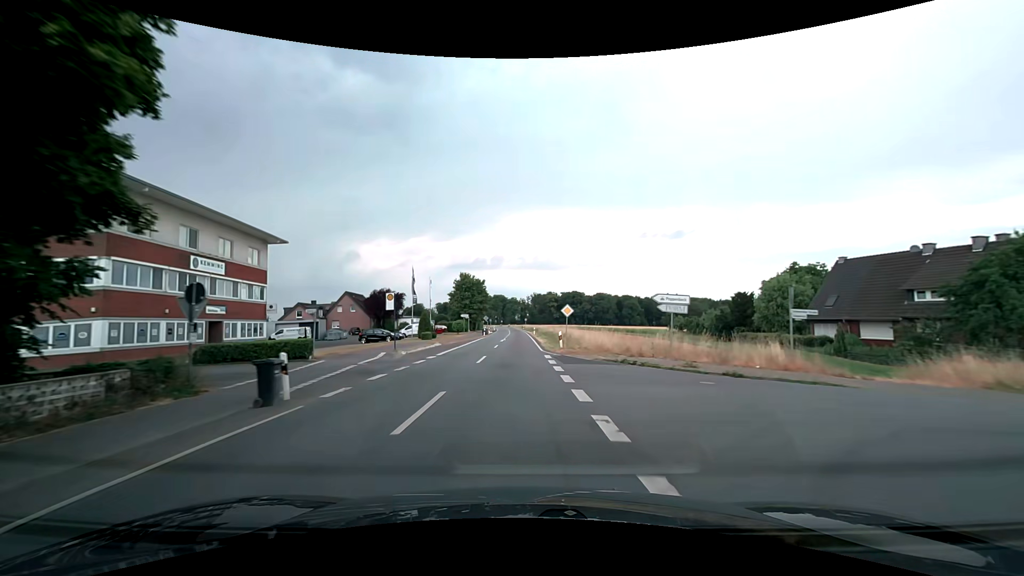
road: secondary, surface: asphalt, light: Day
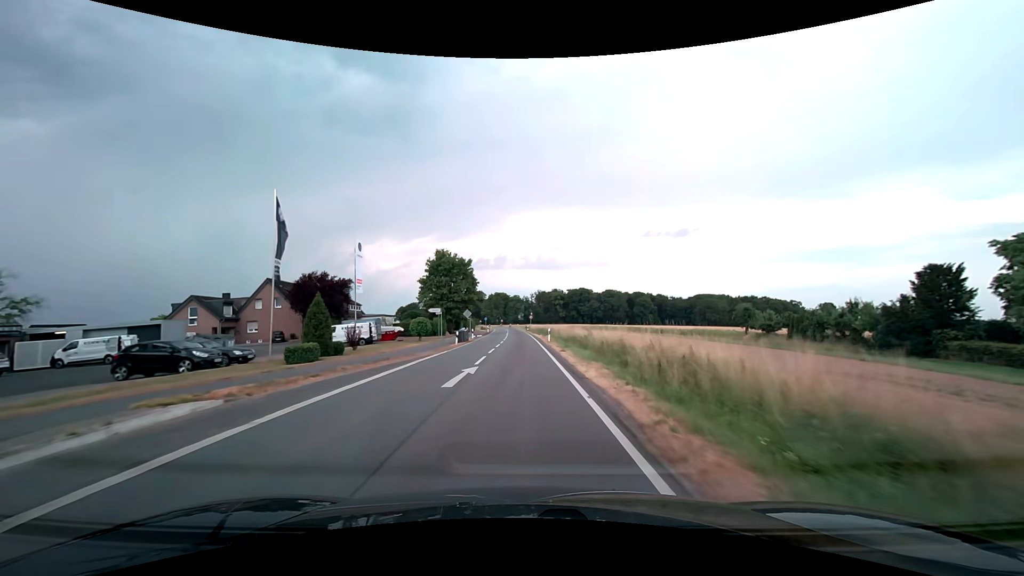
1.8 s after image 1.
(-0.1, +31.6) m; 0°
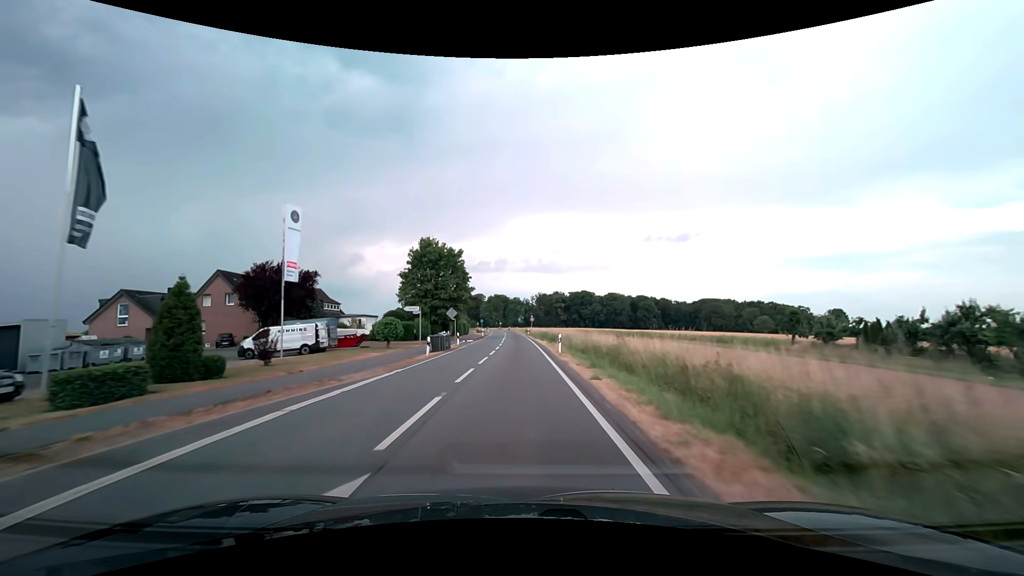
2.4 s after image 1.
(-0.1, +10.5) m; 0°
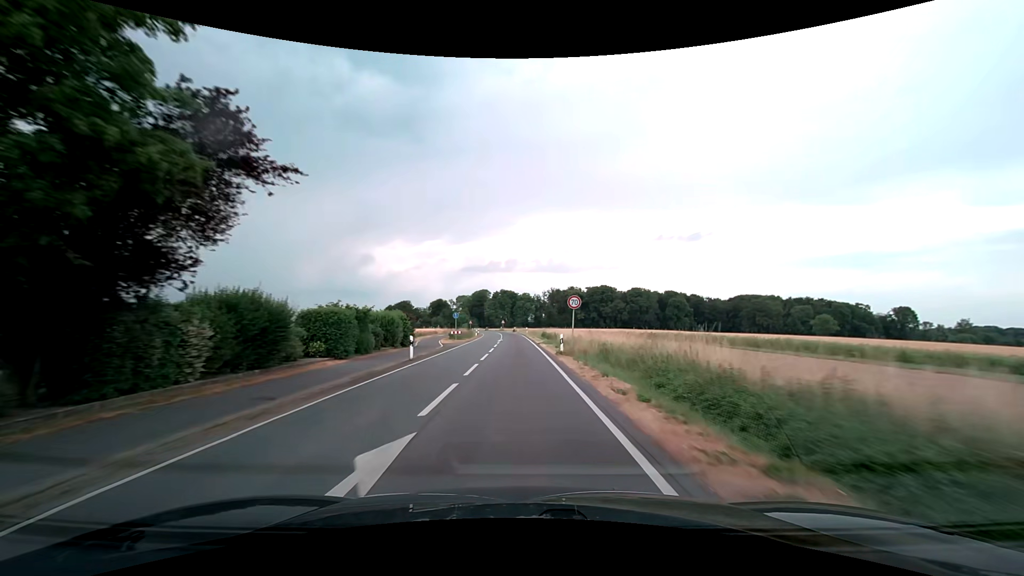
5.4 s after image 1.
(-0.4, +52.7) m; -1°
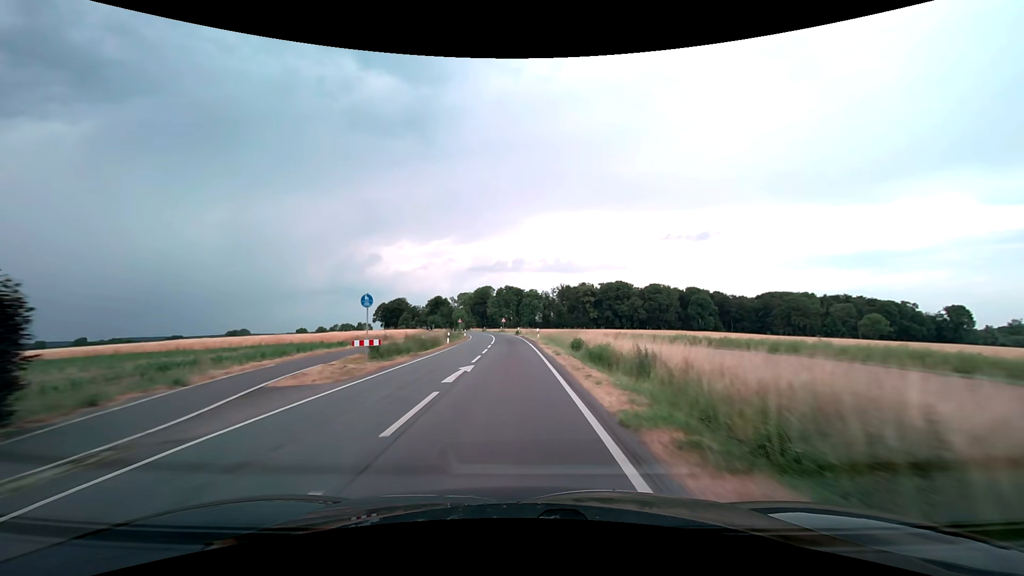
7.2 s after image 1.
(-0.1, +31.7) m; -1°
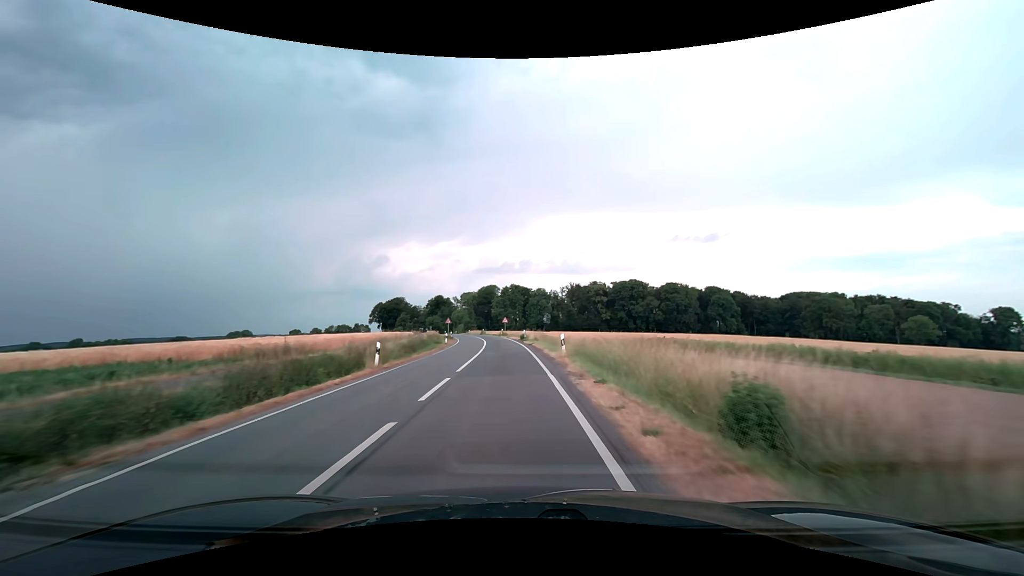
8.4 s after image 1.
(-0.1, +21.1) m; -1°
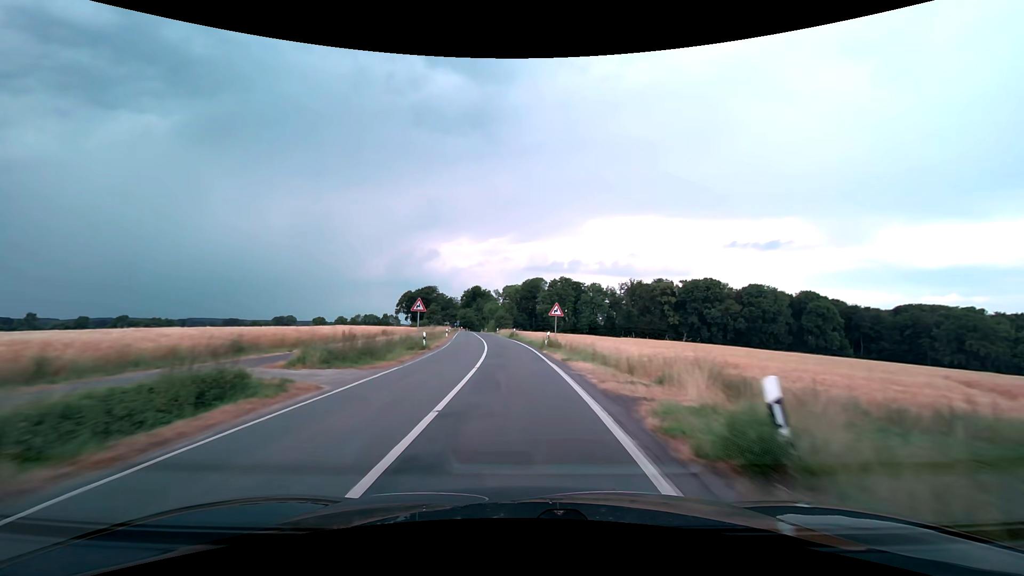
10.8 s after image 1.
(-1.6, +42.1) m; -5°
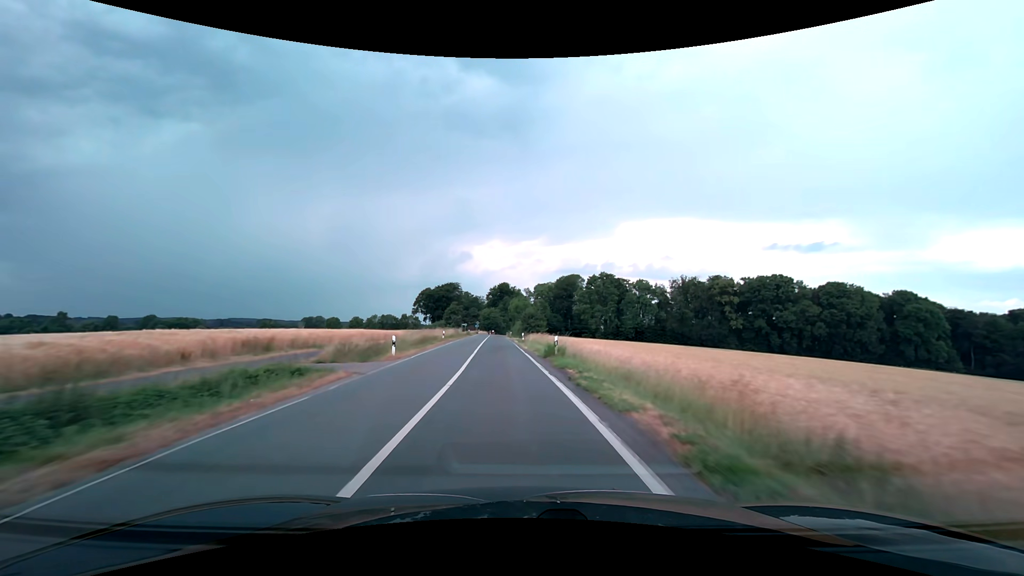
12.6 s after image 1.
(-0.9, +31.7) m; -4°
(0, +10) (0, +20) (-1, +30) (-2, +40) (-3, +50) (-3, +60) (-4, +70) (-5, +80) (-5, +90) (-6, +100) m
